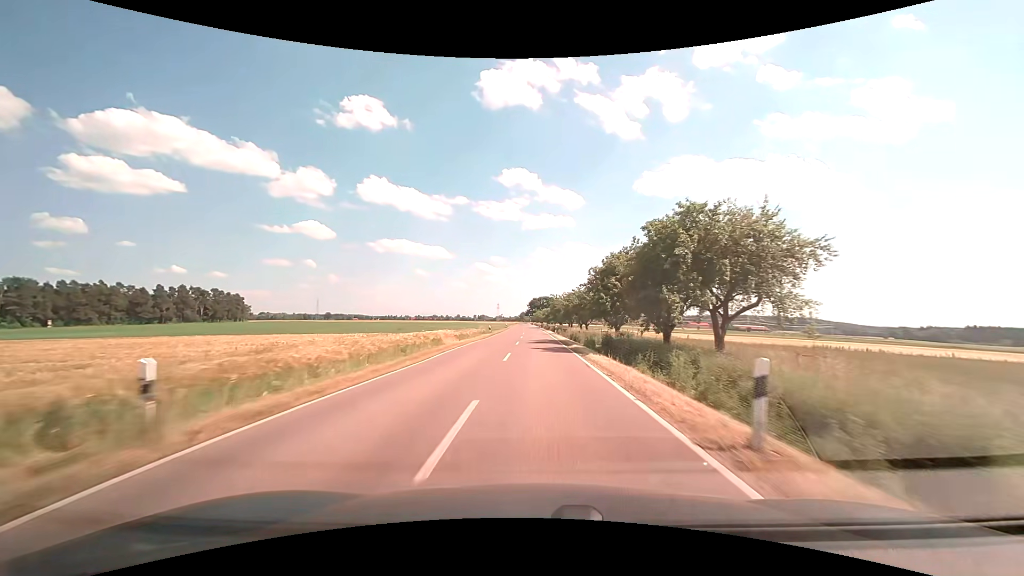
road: tertiary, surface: asphalt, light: Day
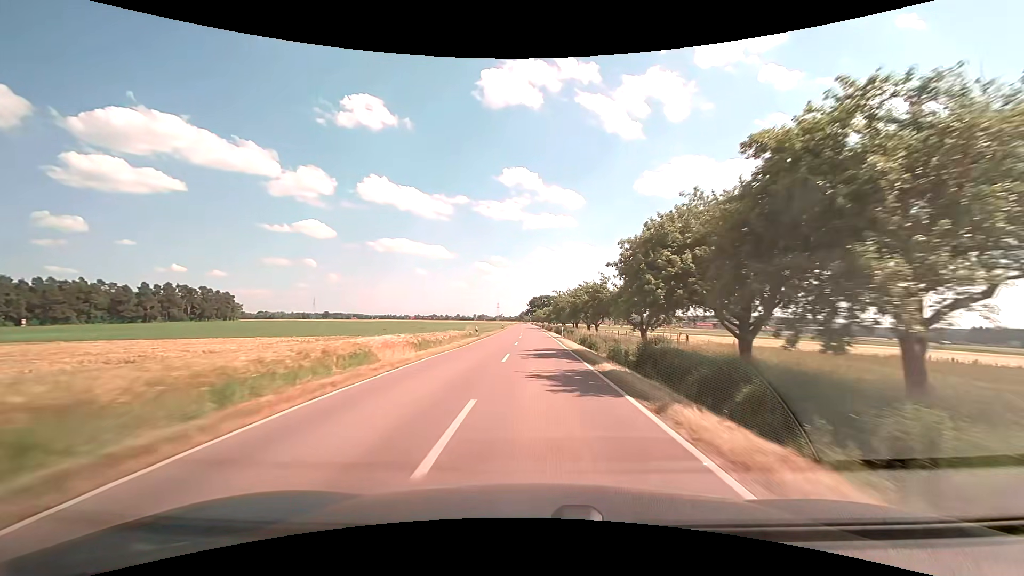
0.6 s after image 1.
(-0.1, +12.3) m; 0°
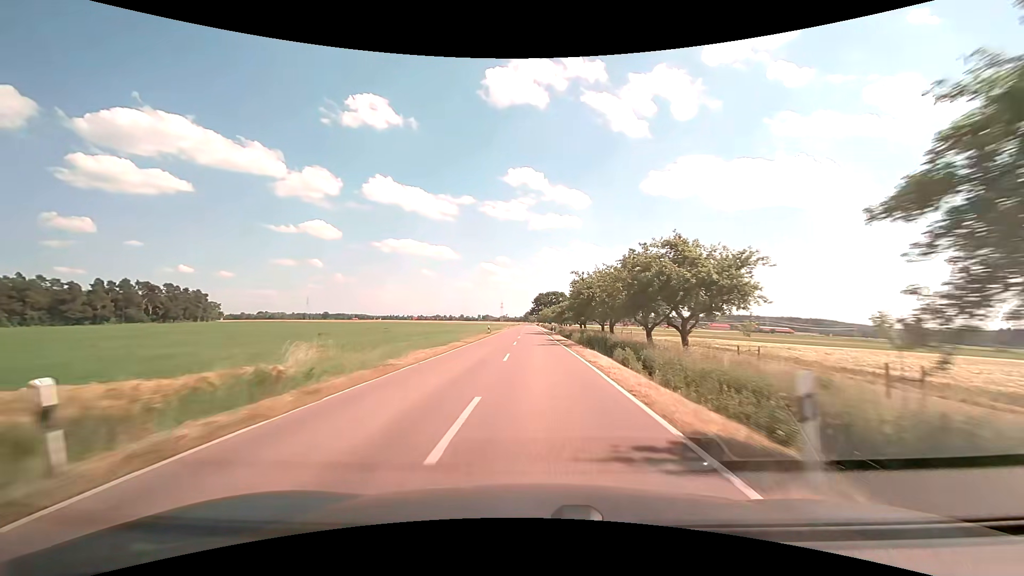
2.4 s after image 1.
(-0.2, +36.7) m; -1°
(0, +10) (0, +20) (0, +30) (0, +40) (0, +50) (0, +60) (-1, +70) (-1, +80) (-1, +90) (-1, +100) m
